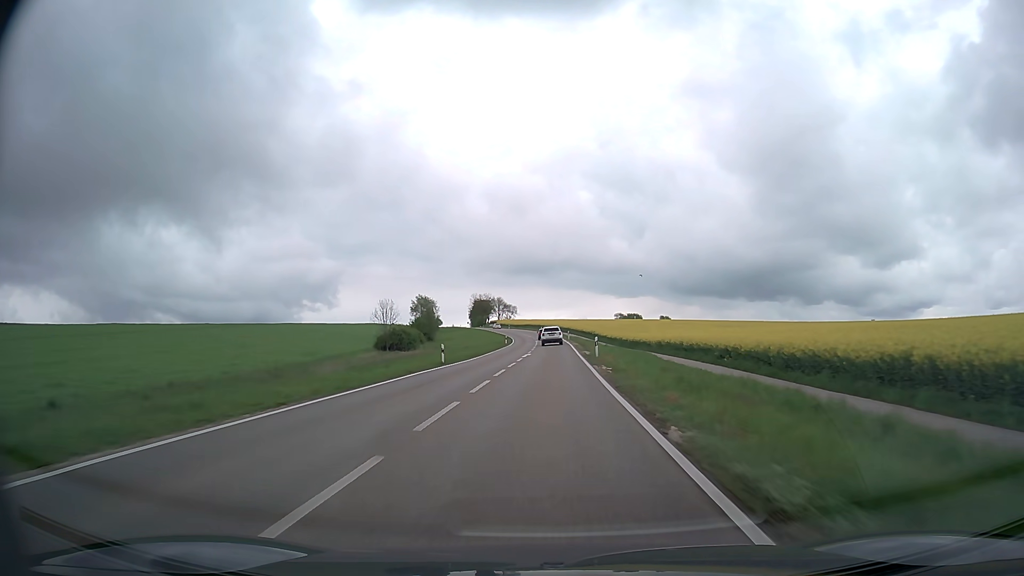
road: secondary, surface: asphalt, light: Day
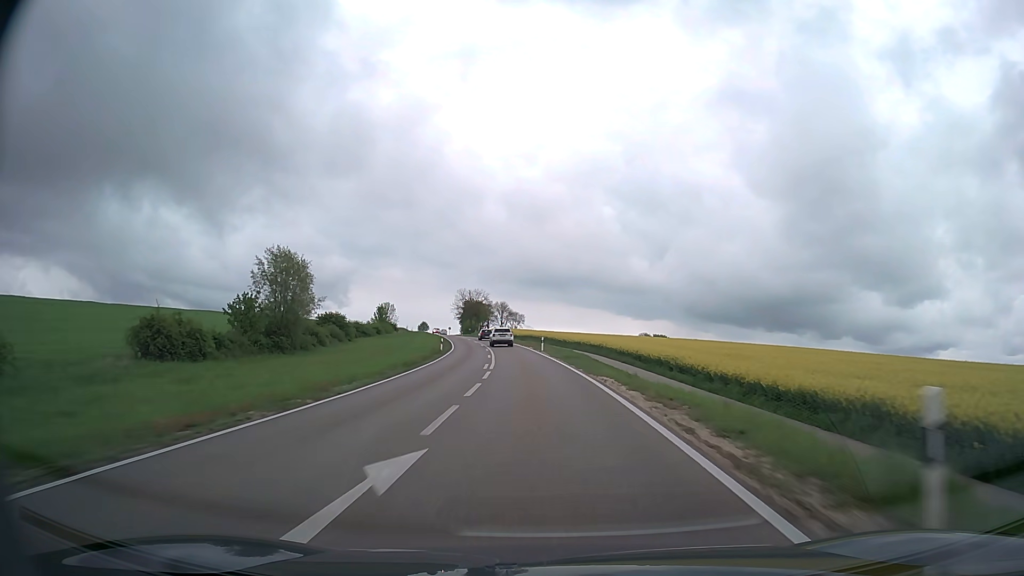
(+0.6, +80.8) m; -1°
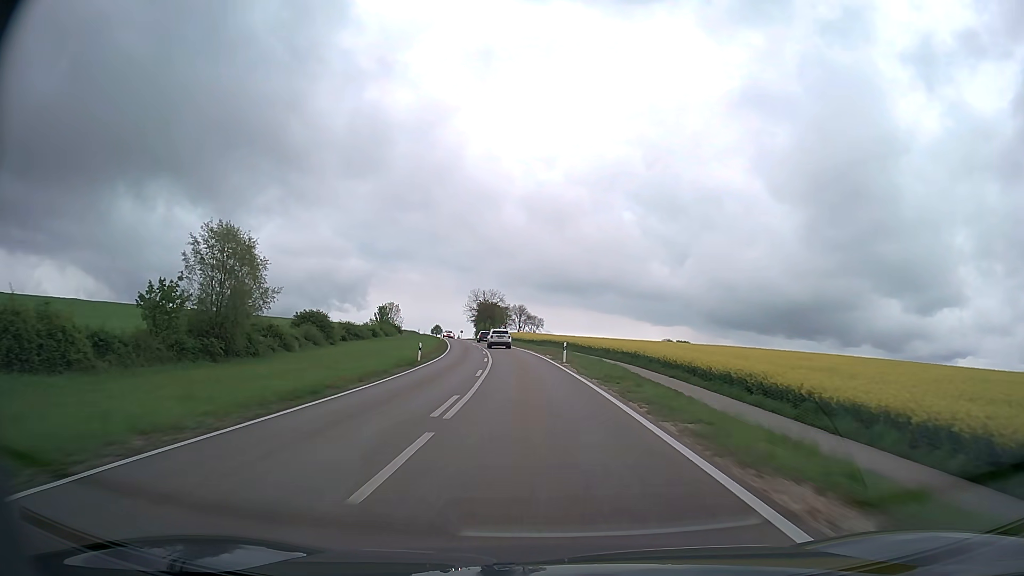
(-0.2, +16.1) m; -2°
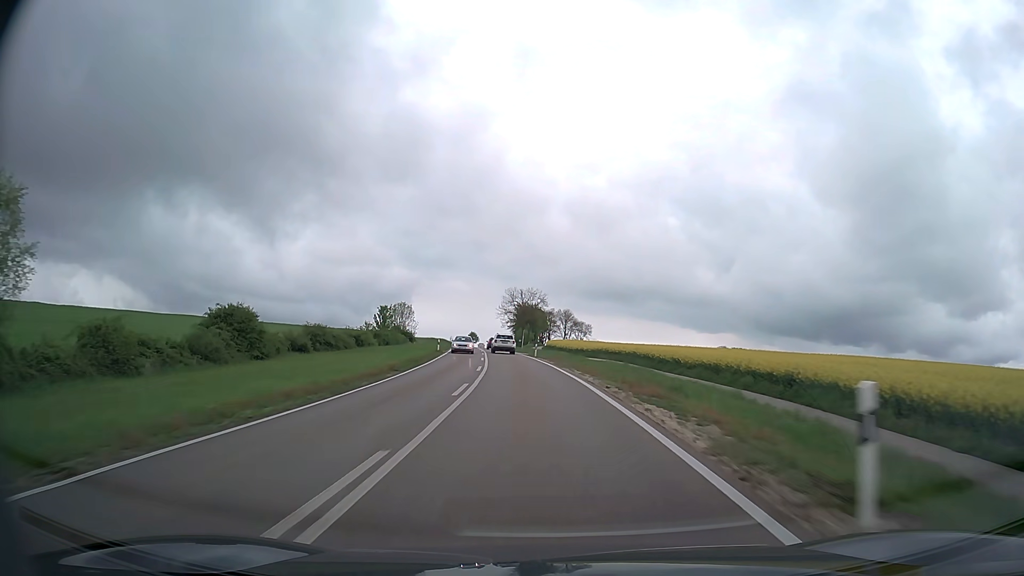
(-1.0, +32.0) m; -4°
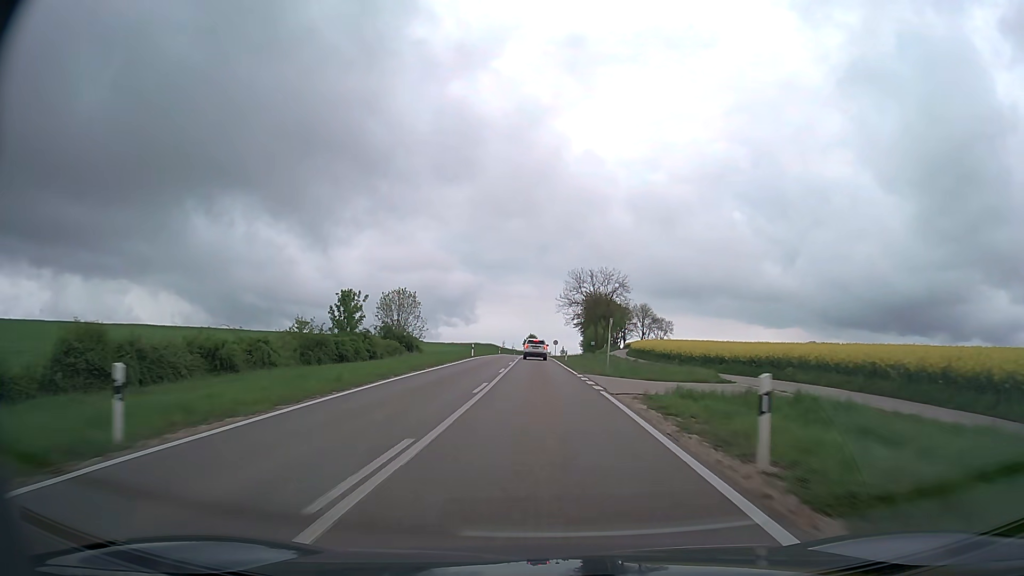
(-2.4, +47.2) m; -6°
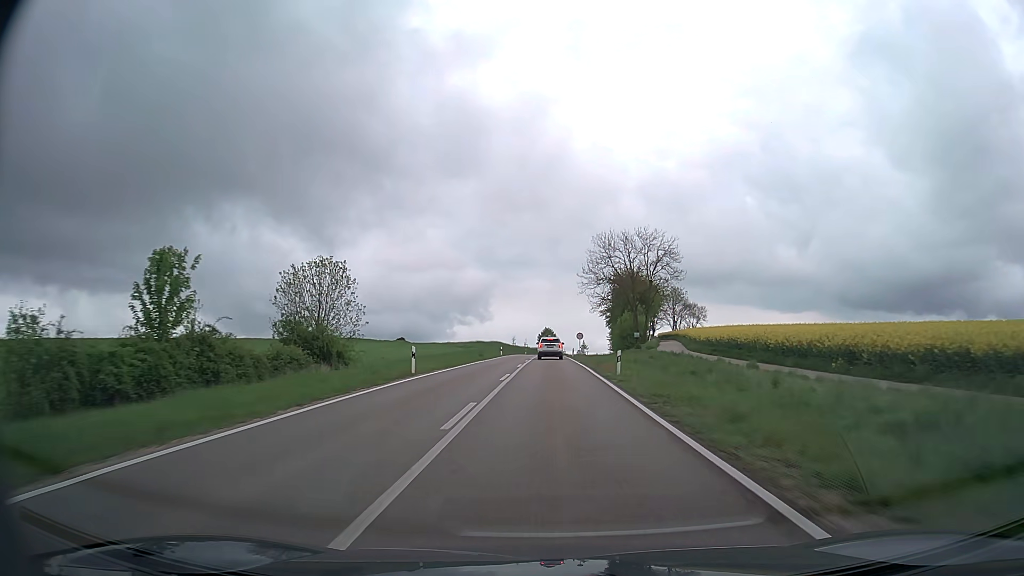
(-0.5, +31.3) m; -2°
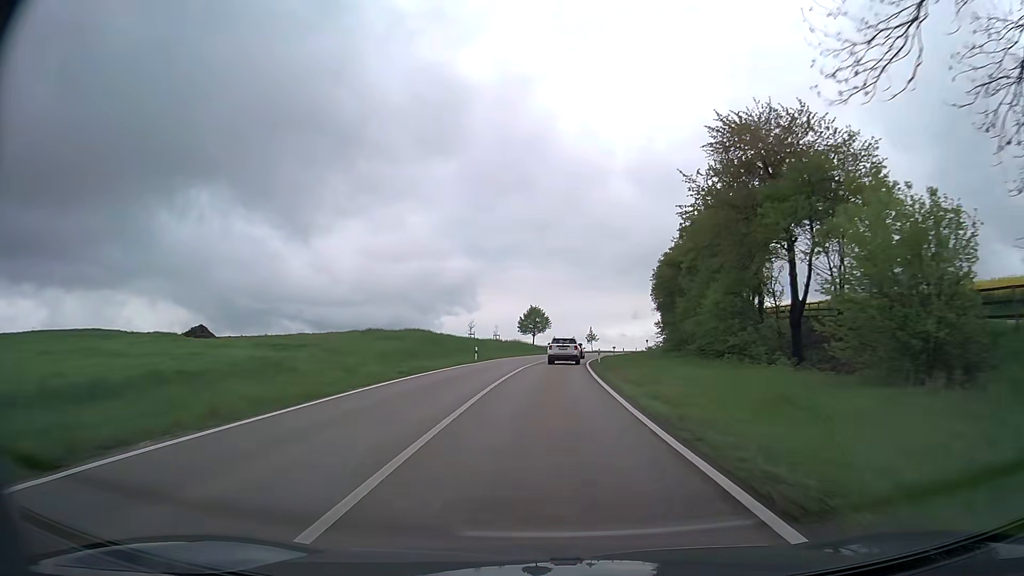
(+0.3, +73.8) m; +1°
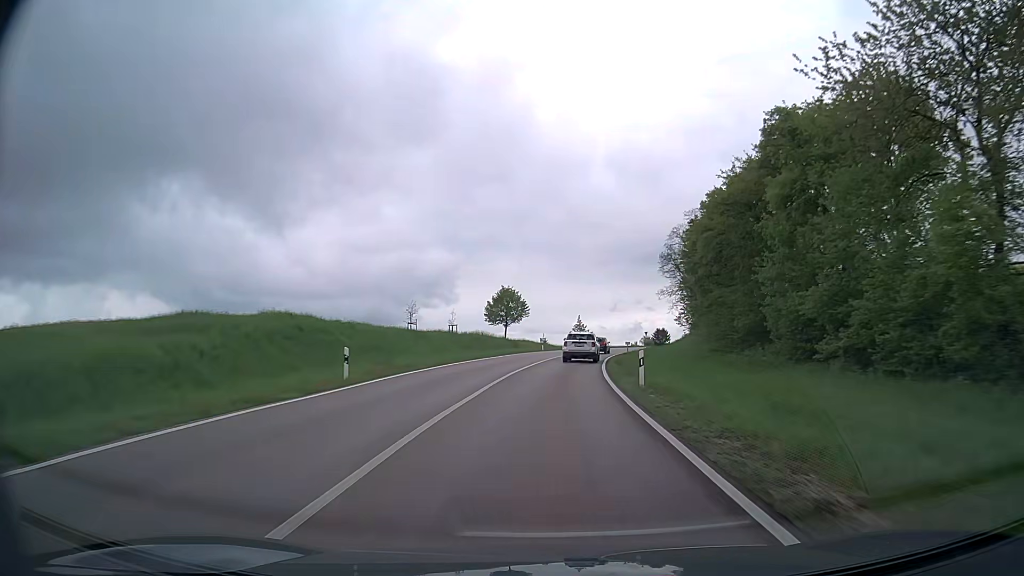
(+0.3, +27.3) m; +2°
(0, +10) (0, +20) (+1, +30) (+2, +40) (+3, +50) (+5, +60) (+7, +70) (+9, +79) (+12, +89) (+15, +98) m
